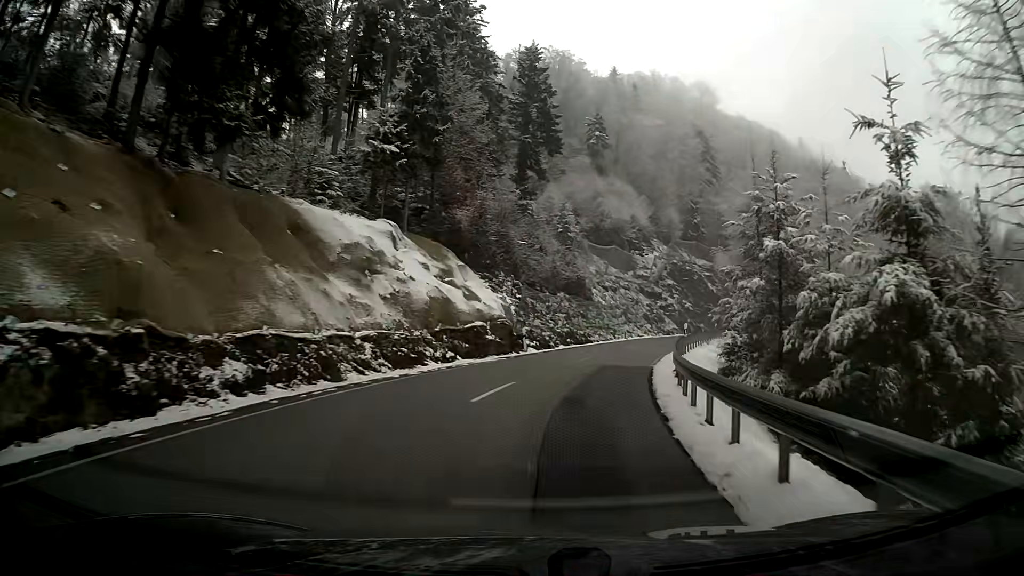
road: secondary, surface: asphalt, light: Day
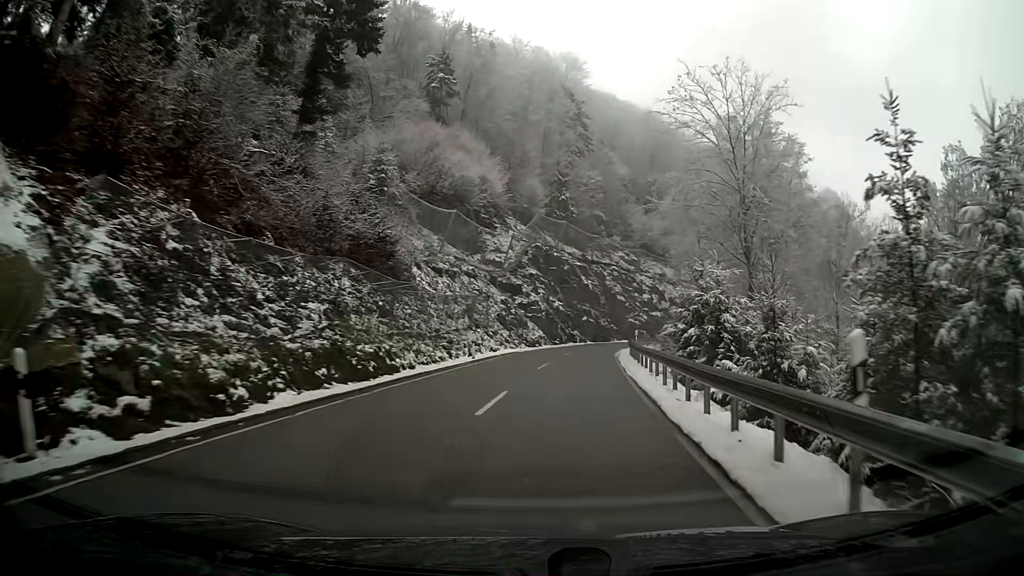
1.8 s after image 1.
(+2.7, +25.5) m; +12°
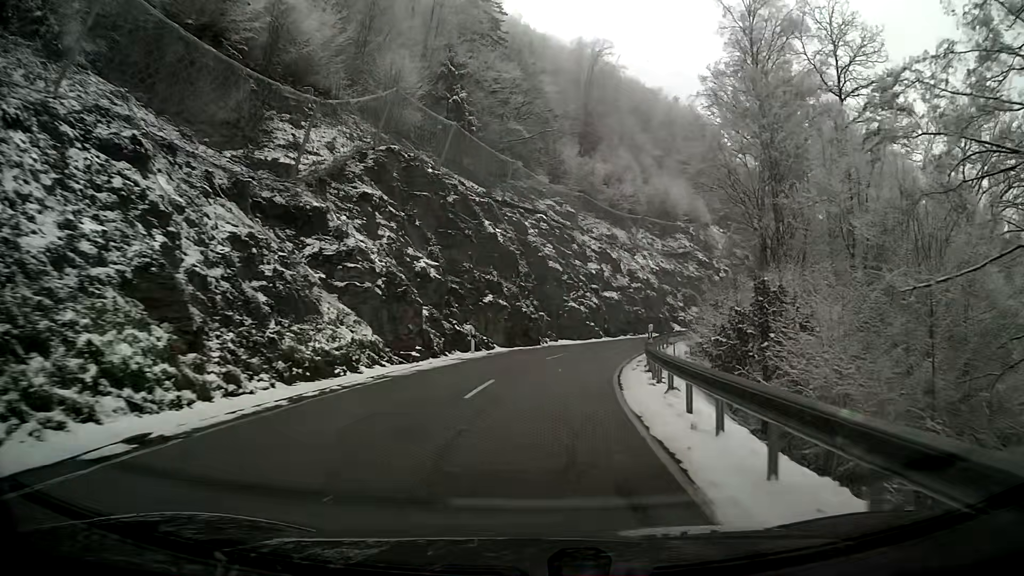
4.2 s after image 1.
(+3.0, +35.2) m; +8°
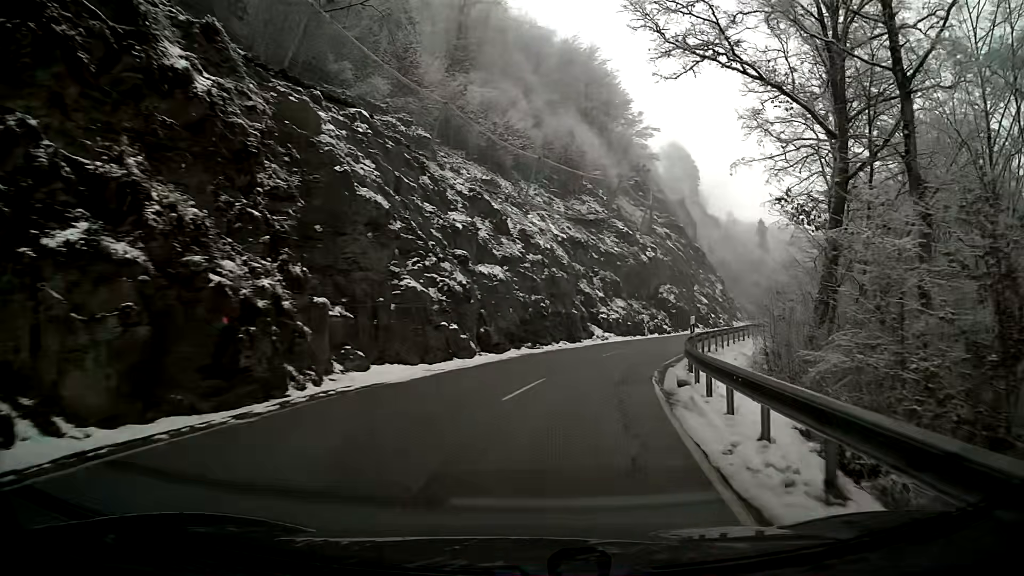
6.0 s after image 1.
(+2.3, +25.2) m; +12°
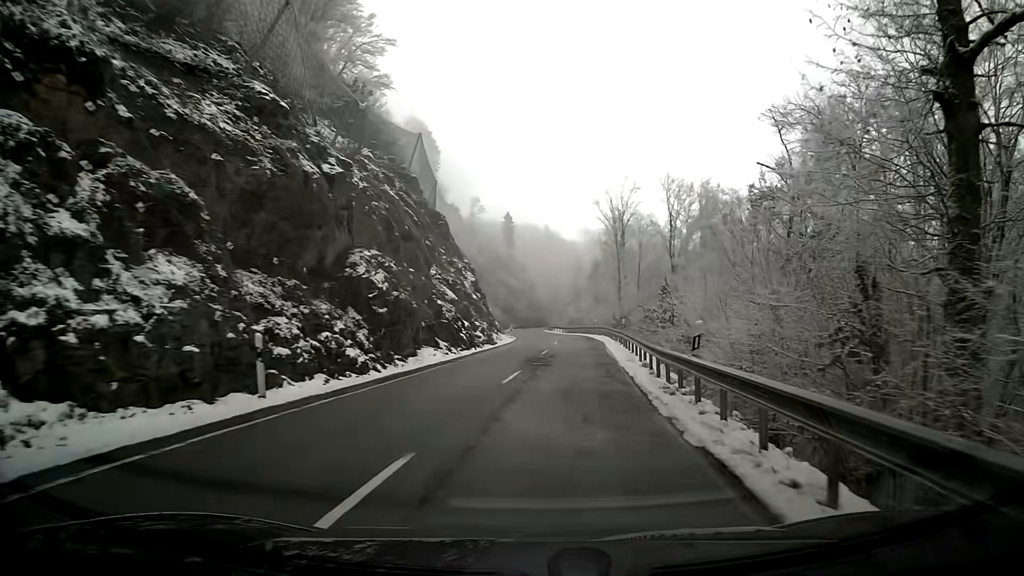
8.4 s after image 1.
(+6.8, +32.1) m; +22°
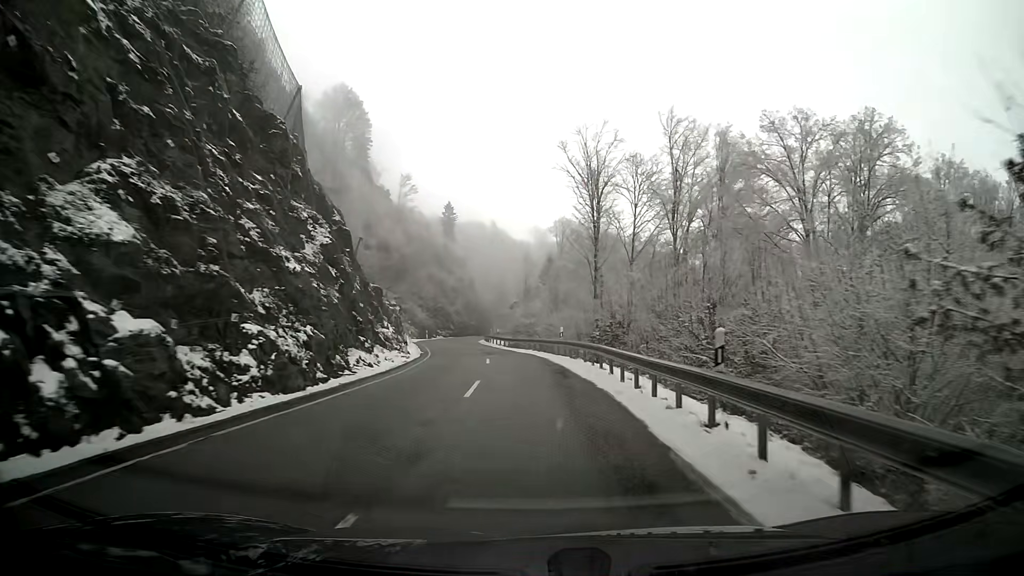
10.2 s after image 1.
(+1.1, +26.6) m; +3°
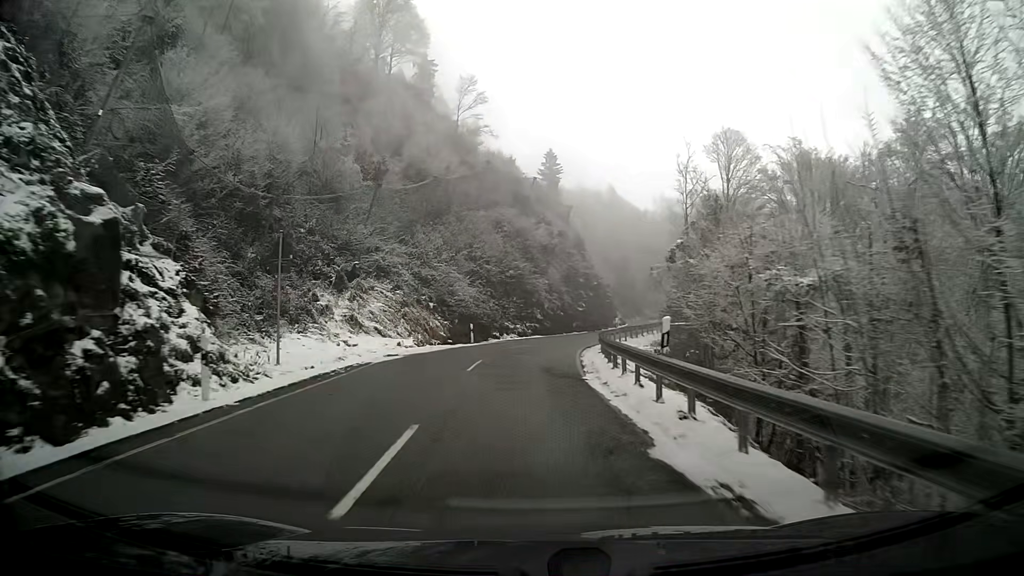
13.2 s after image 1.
(-3.5, +45.7) m; -10°
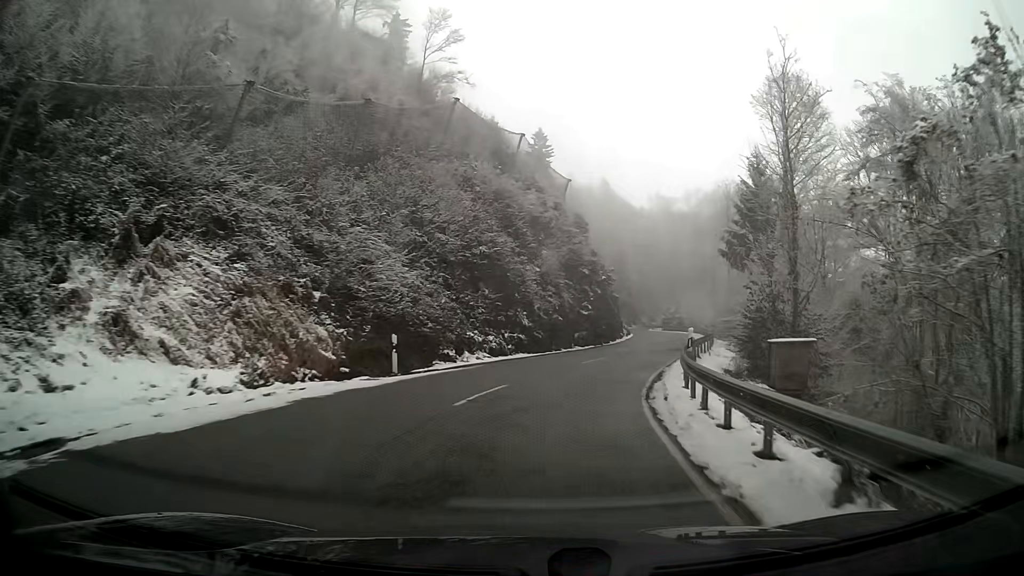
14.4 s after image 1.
(+0.4, +18.3) m; +4°
